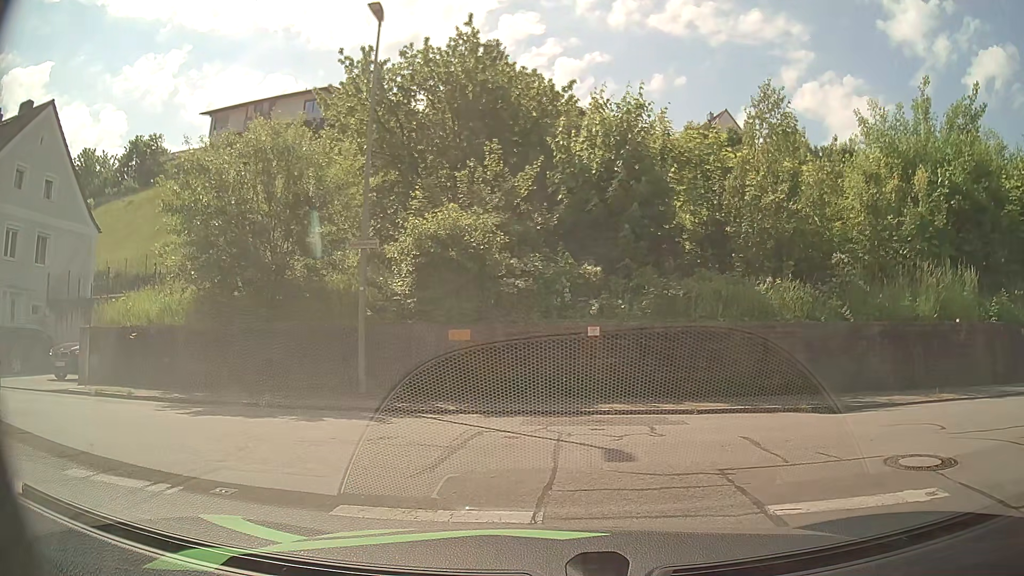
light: Day
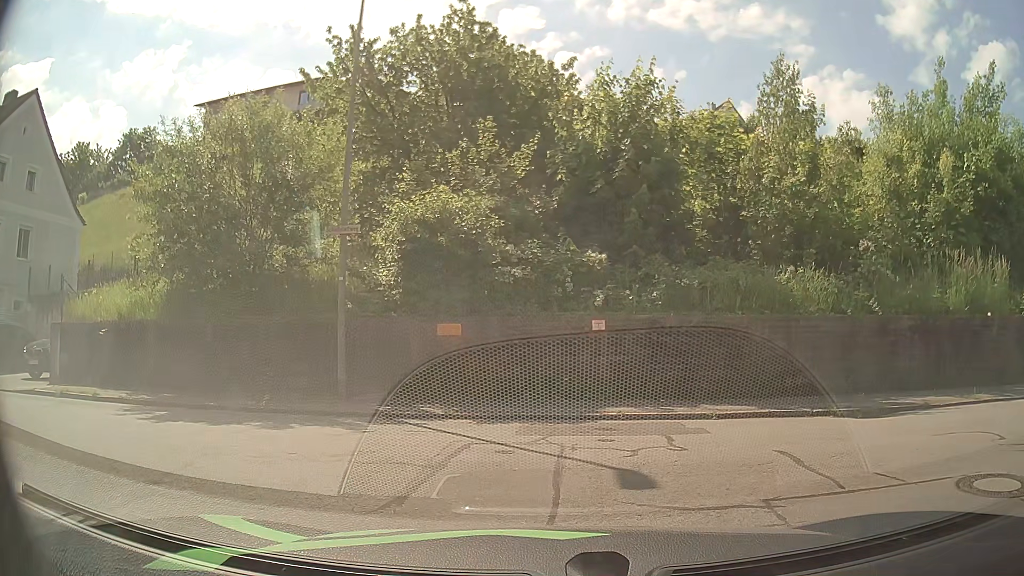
(0.0, +1.2) m; 0°
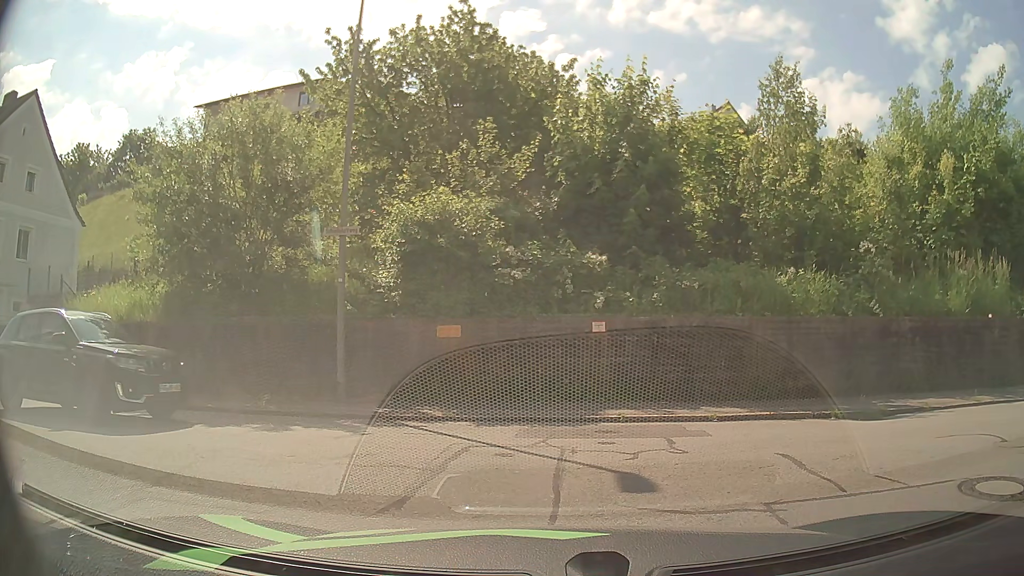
(0.0, +0.2) m; 0°
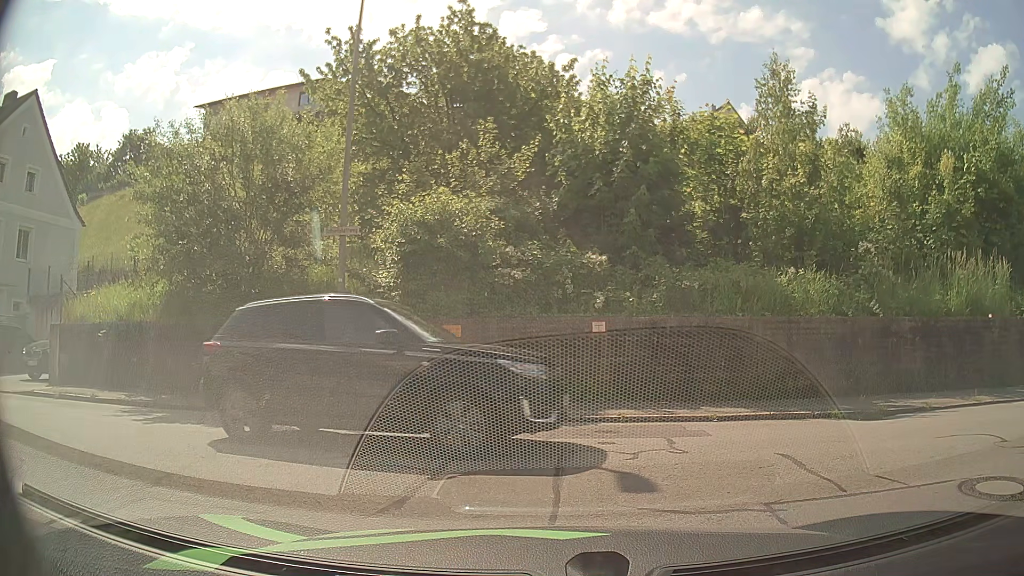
(0.0, 0.0) m; 0°
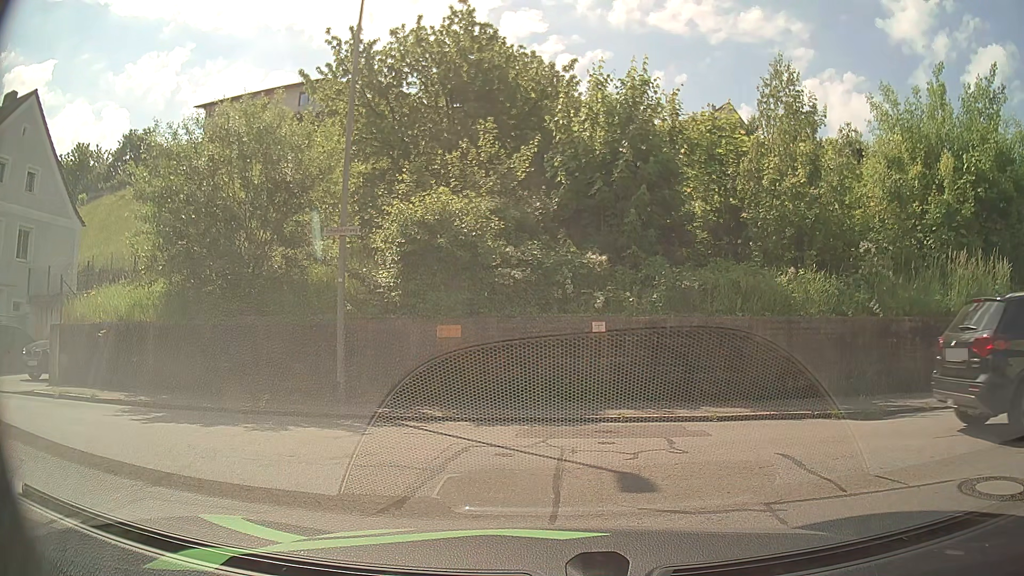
(0.0, 0.0) m; 0°
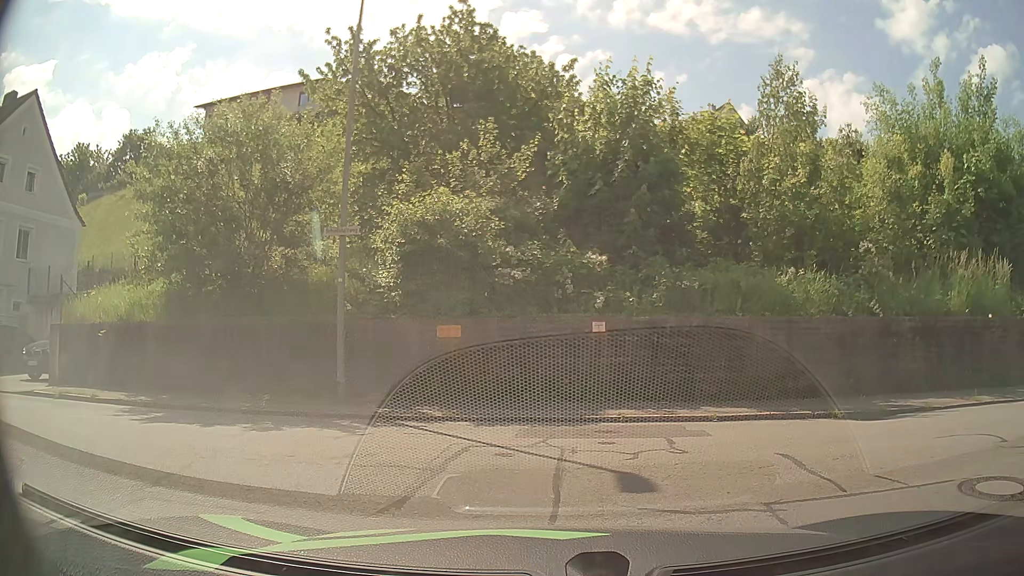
(0.0, 0.0) m; 0°
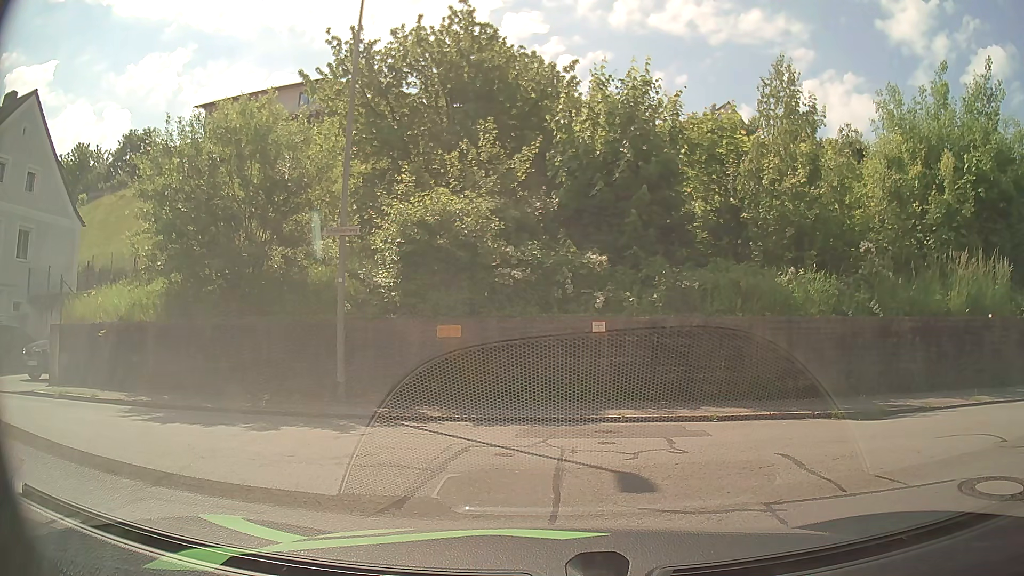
(0.0, 0.0) m; 0°
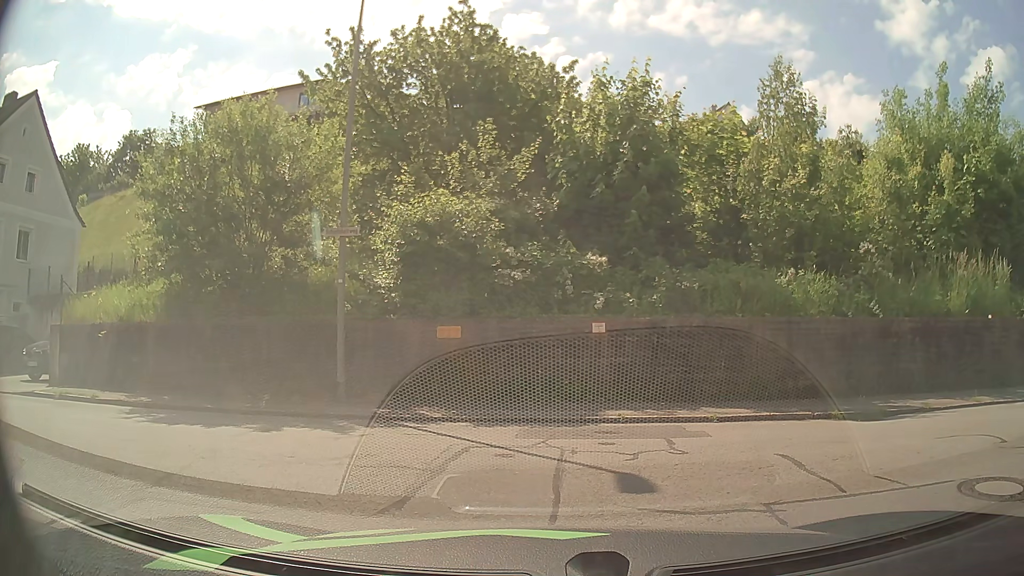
(0.0, 0.0) m; 0°
